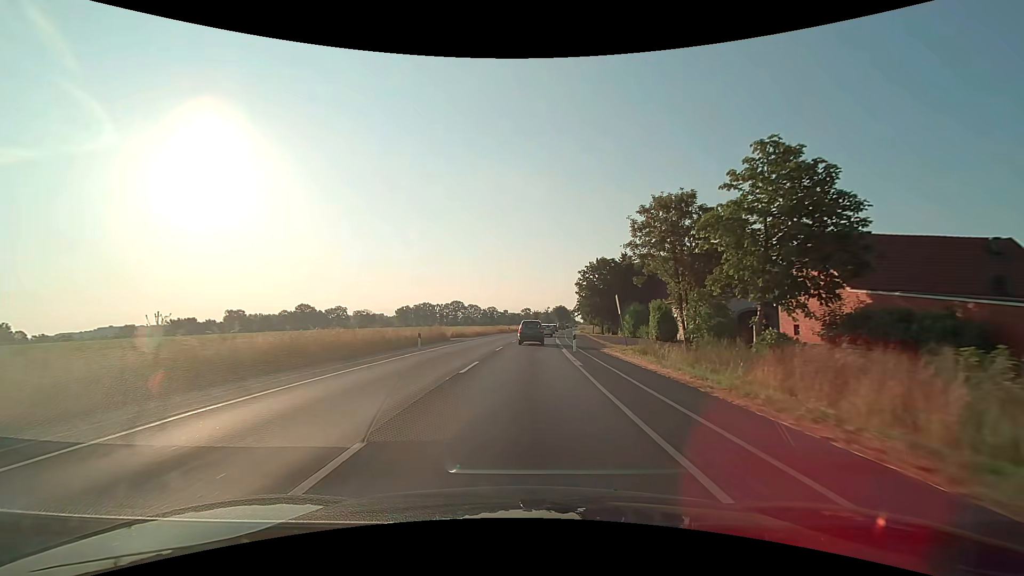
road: secondary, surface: asphalt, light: Day
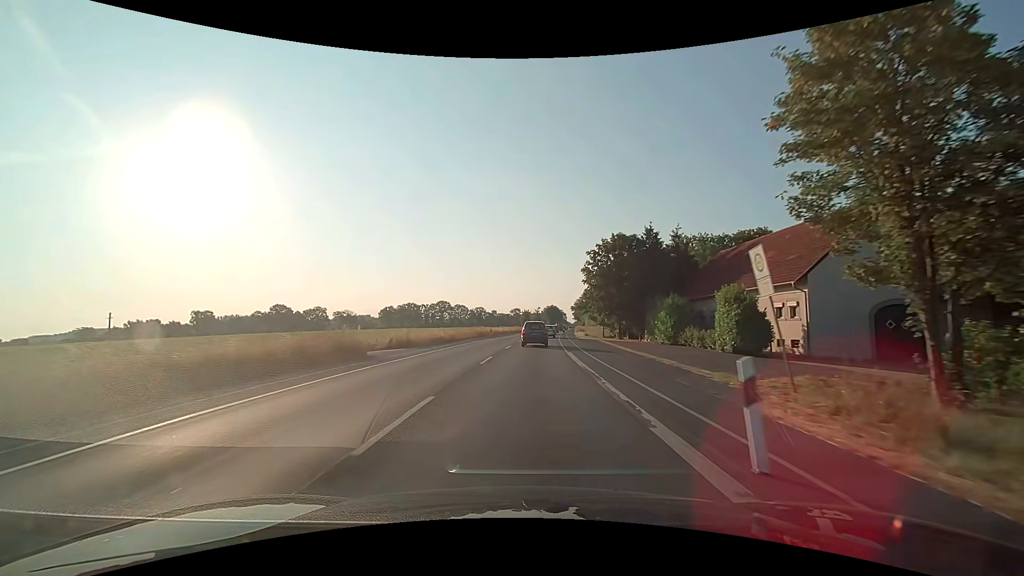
(+0.2, +20.6) m; +1°
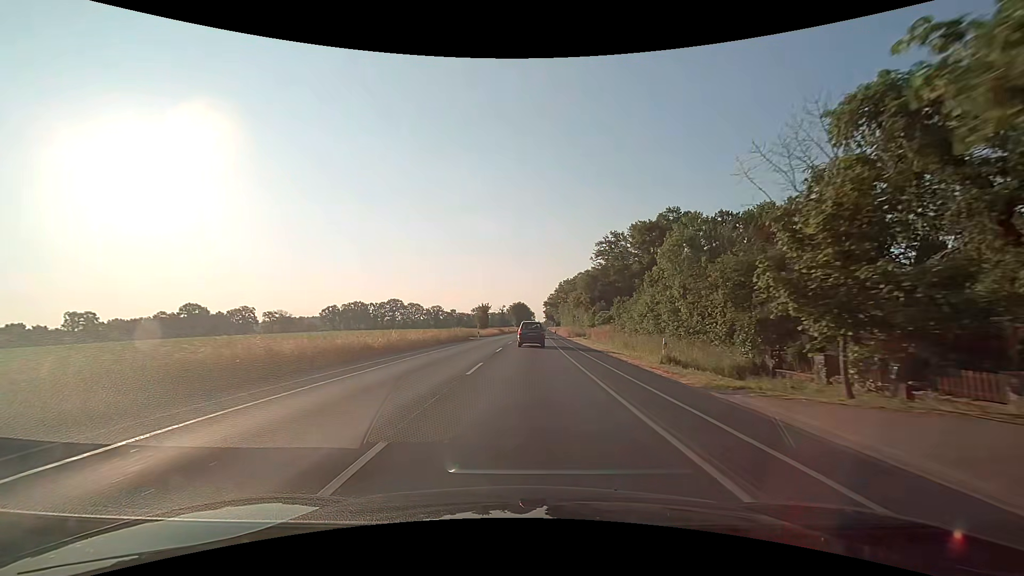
(+1.8, +52.2) m; +4°
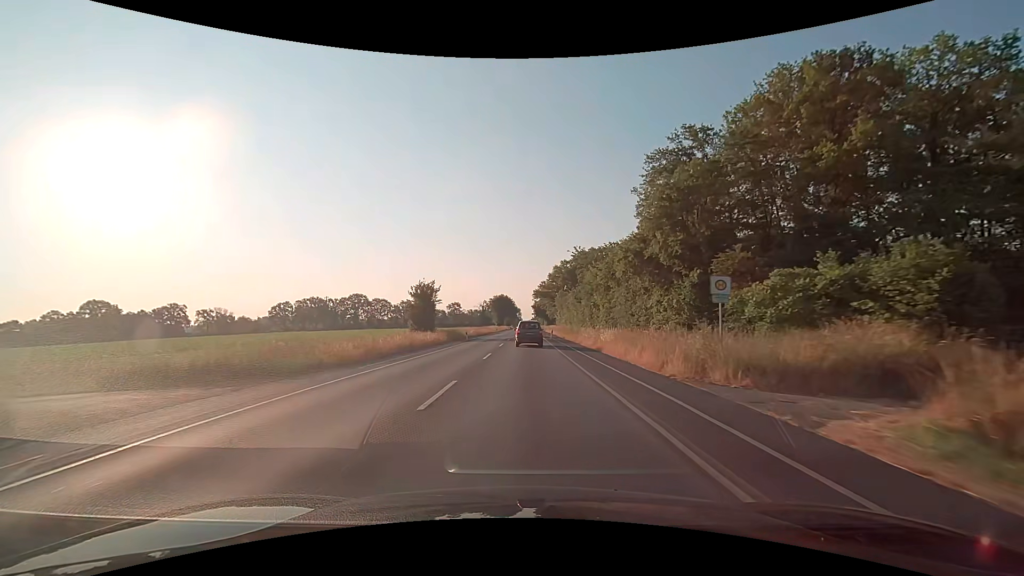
(+1.0, +54.8) m; +2°
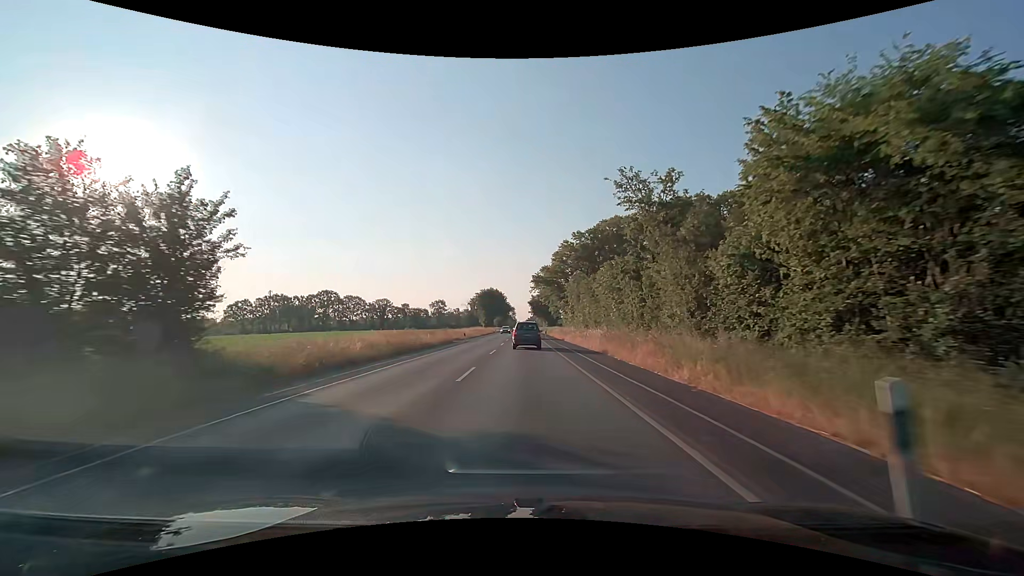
(+0.2, +44.4) m; +1°
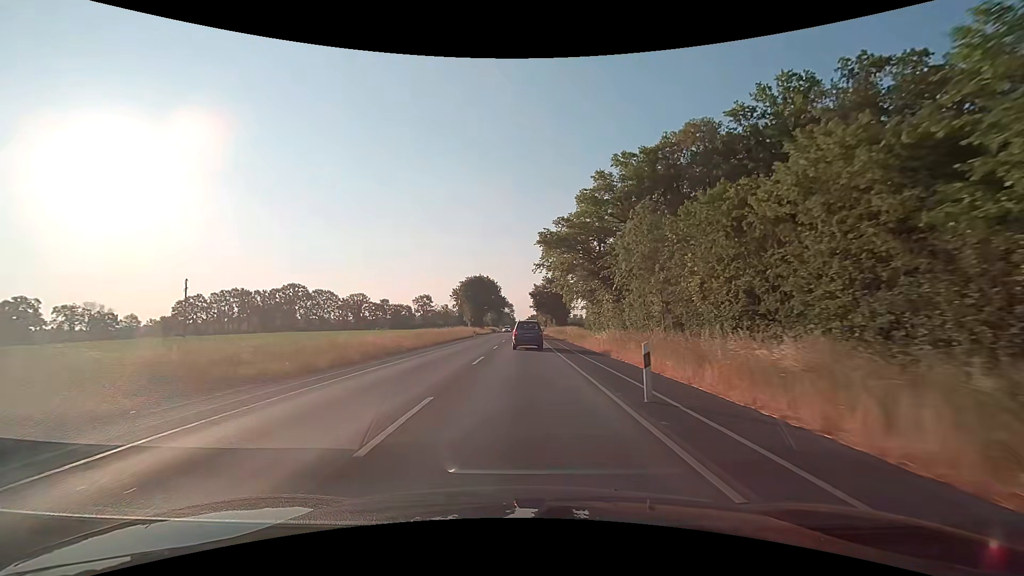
(+0.1, +43.5) m; 0°
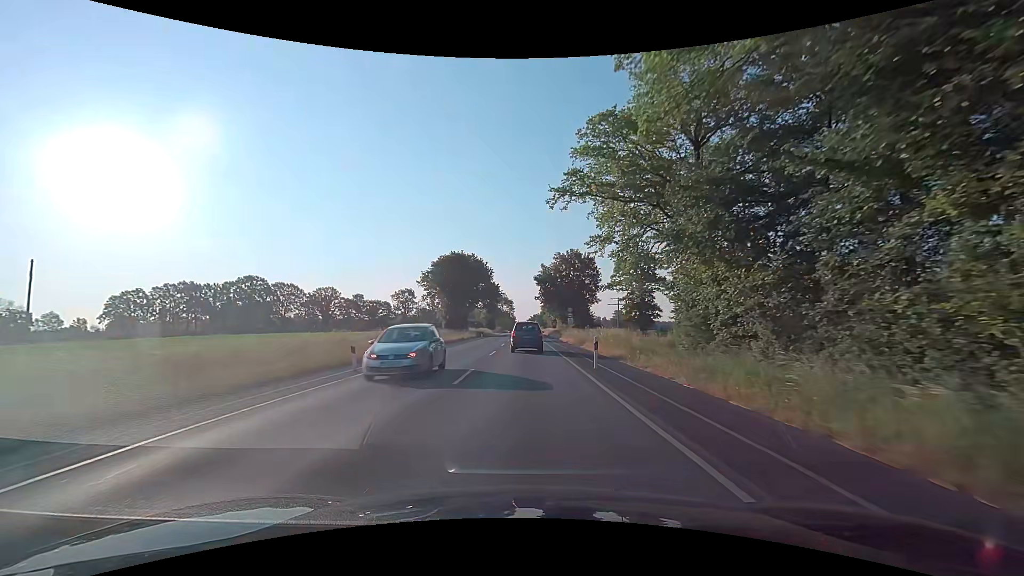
(0.0, +42.2) m; 0°
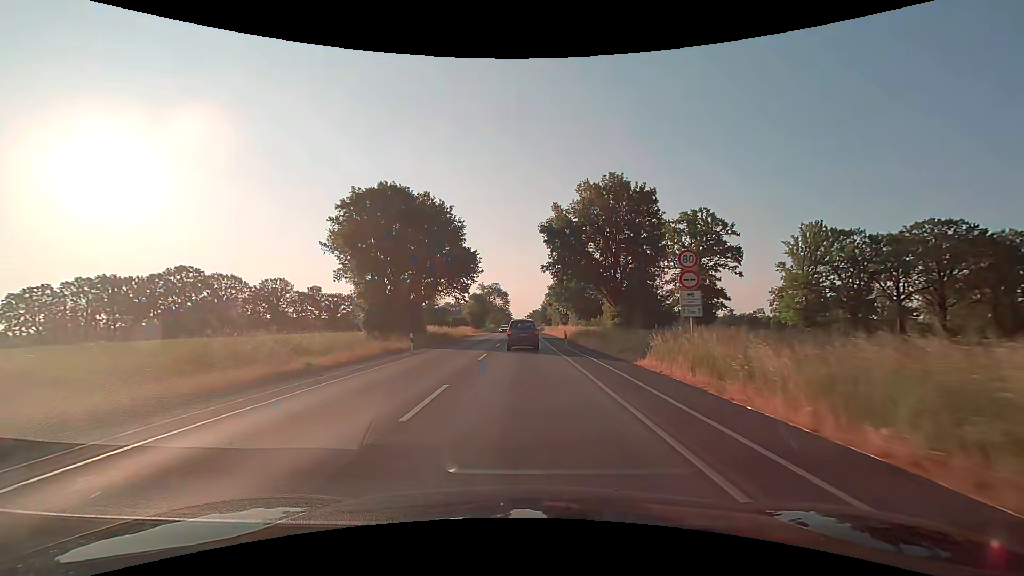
(+0.3, +40.8) m; 0°
(0, +10) (0, +20) (0, +30) (0, +40) (0, +50) (0, +60) (0, +70) (0, +80) (0, +90) (0, +100) m
